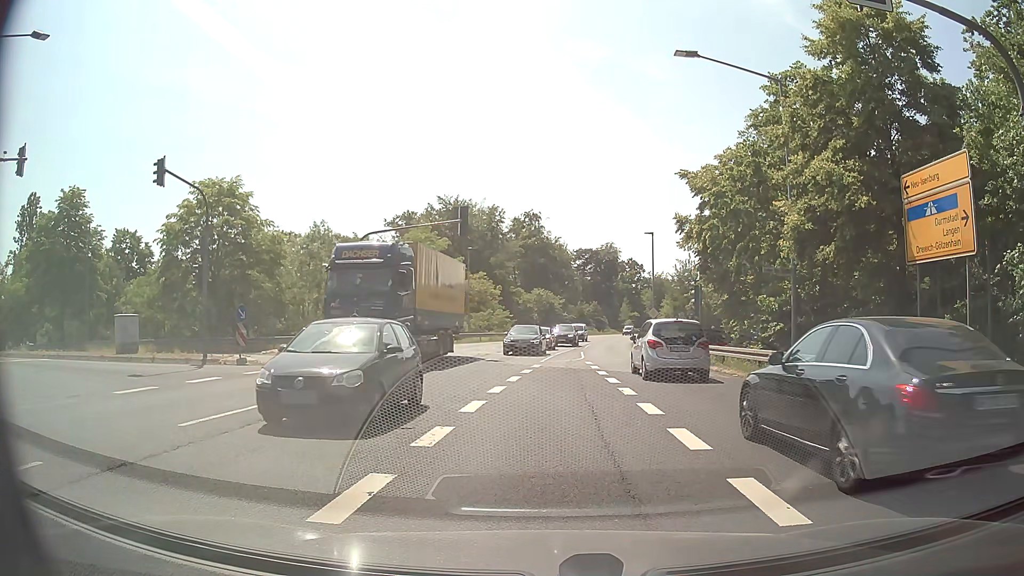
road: secondary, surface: asphalt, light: Day
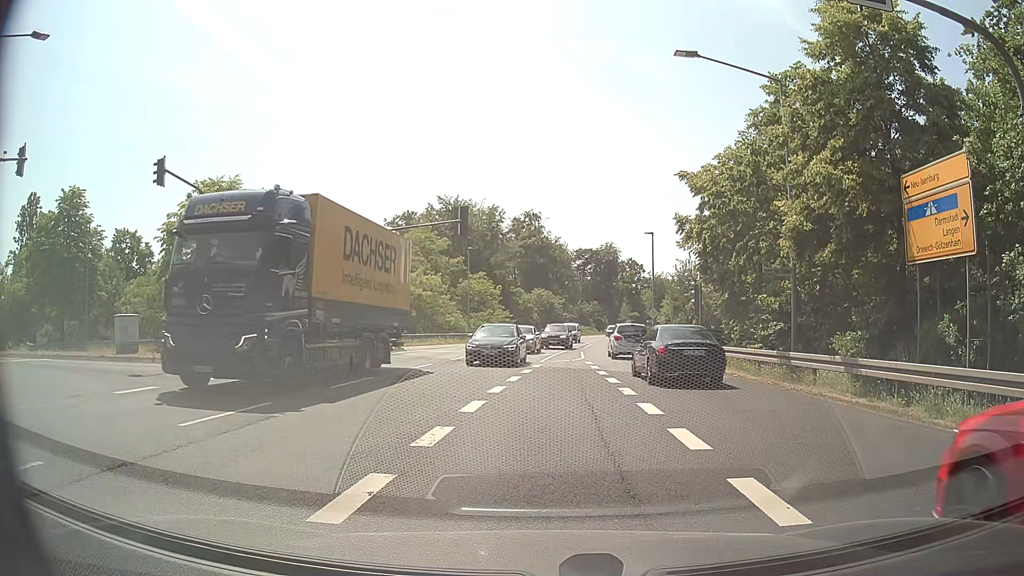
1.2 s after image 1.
(0.0, 0.0) m; 0°
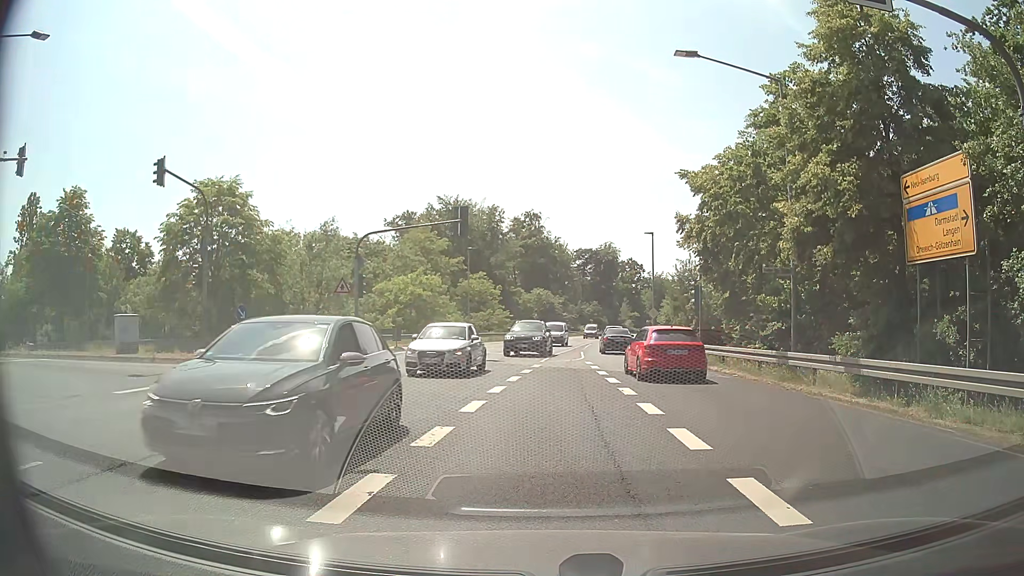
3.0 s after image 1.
(0.0, 0.0) m; 0°
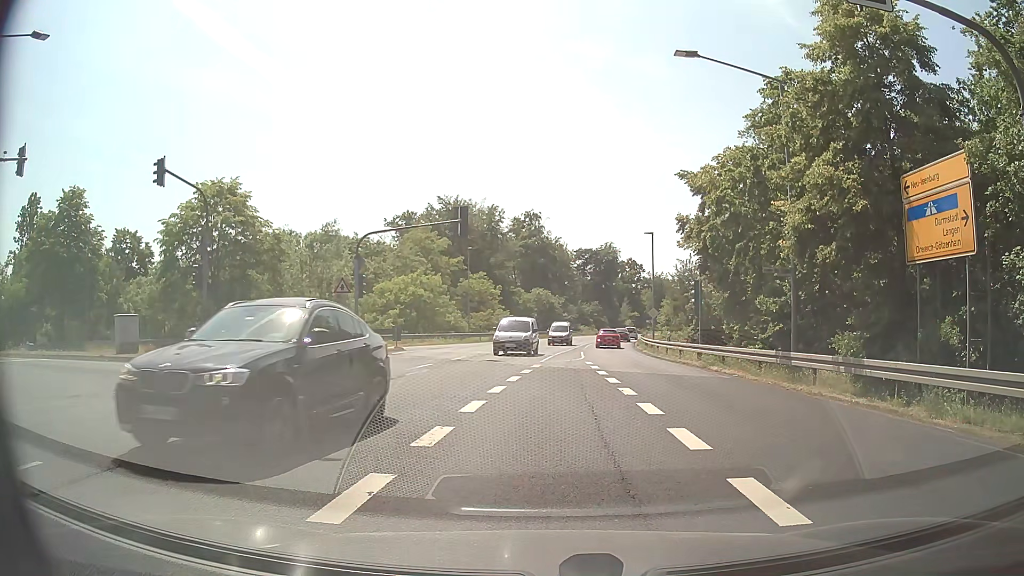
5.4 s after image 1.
(0.0, 0.0) m; 0°
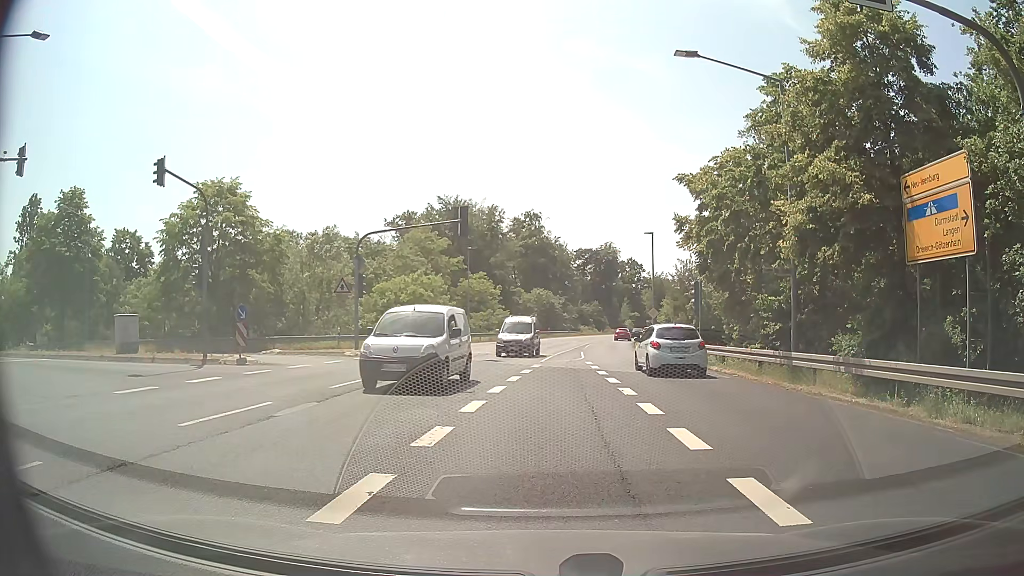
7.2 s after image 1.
(0.0, 0.0) m; 0°
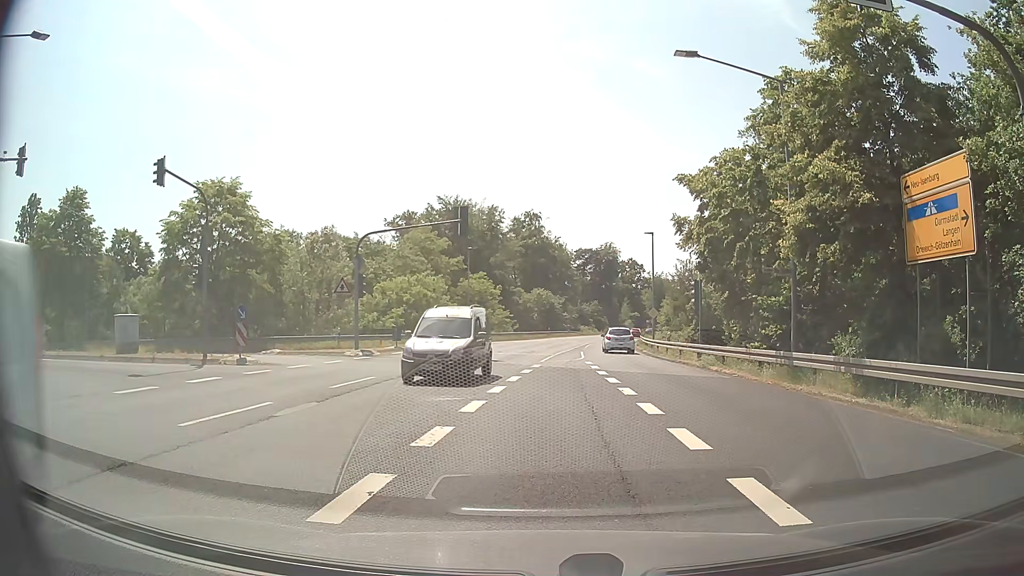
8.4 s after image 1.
(0.0, 0.0) m; 0°
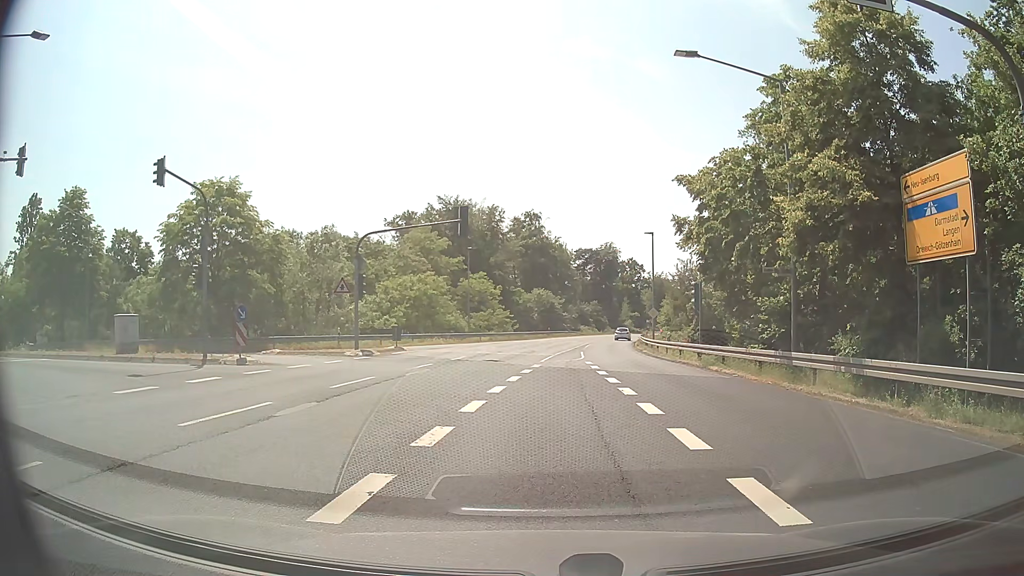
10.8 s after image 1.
(0.0, 0.0) m; 0°
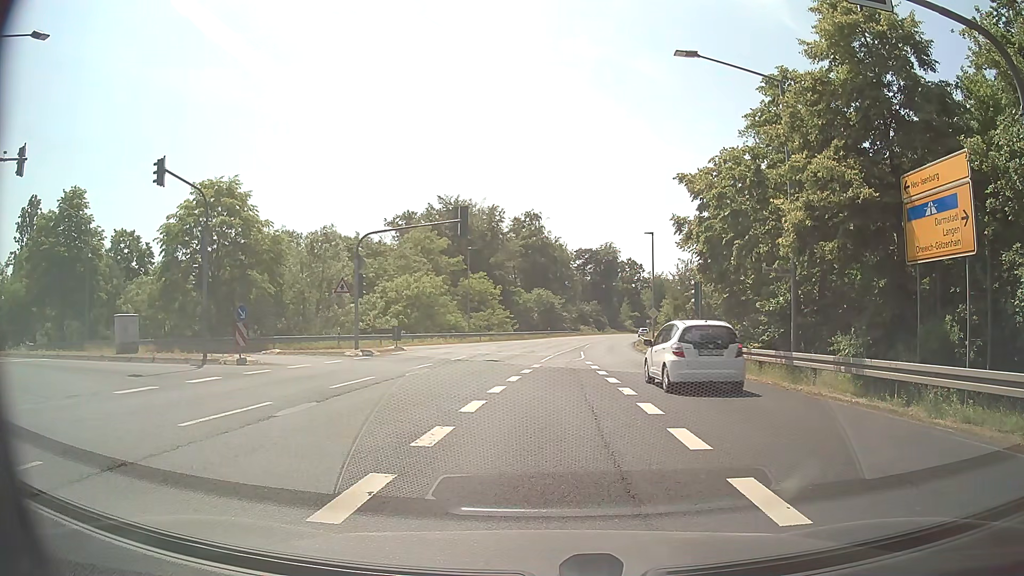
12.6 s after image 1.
(0.0, 0.0) m; 0°
